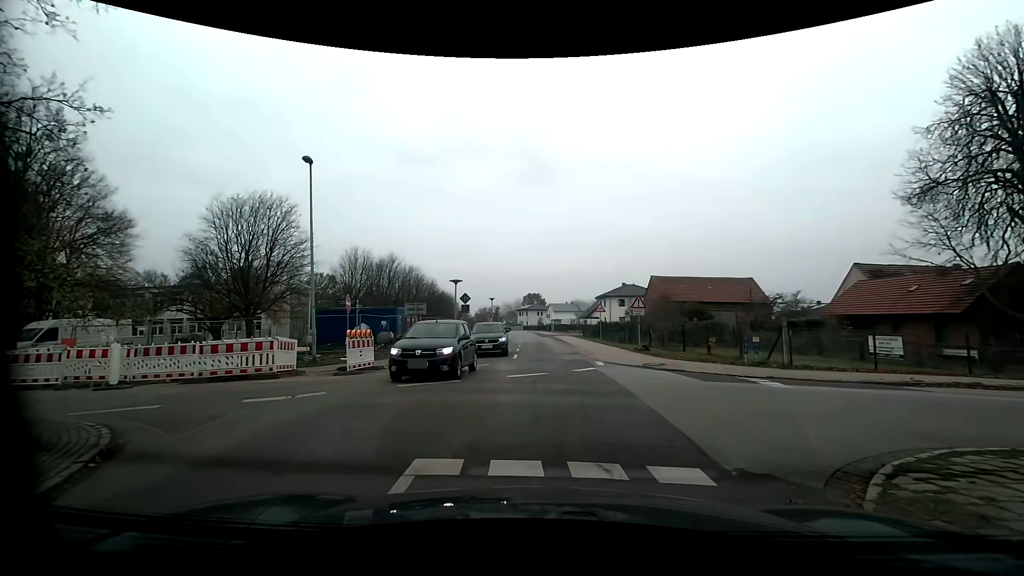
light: Day
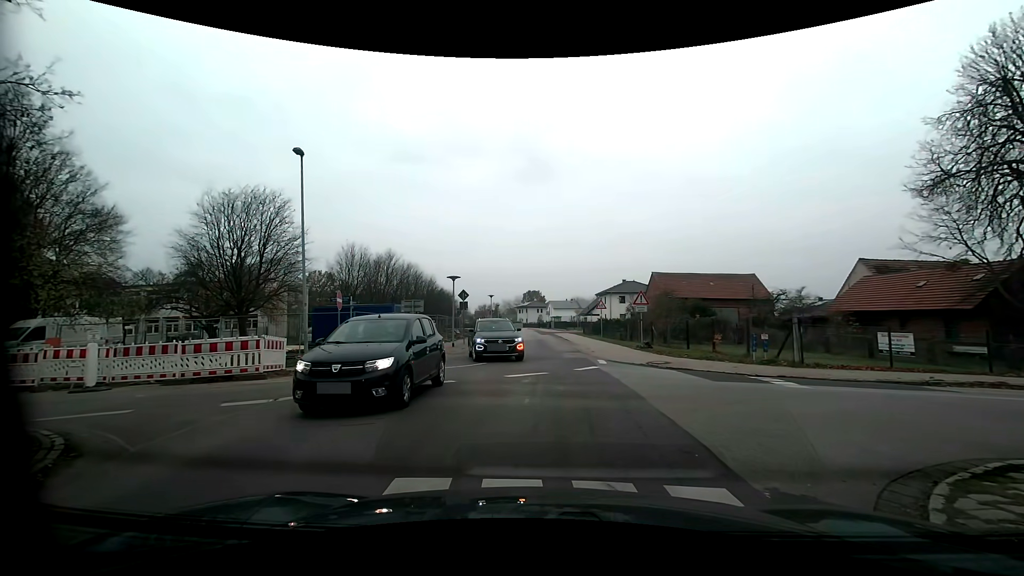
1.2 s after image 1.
(0.0, +0.6) m; 0°
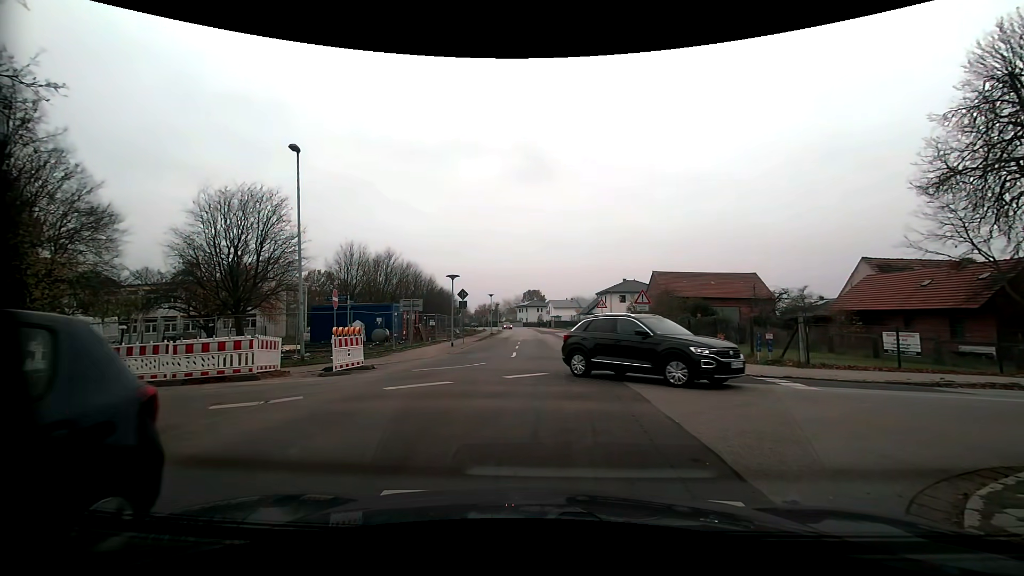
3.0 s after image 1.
(0.0, +0.3) m; 0°
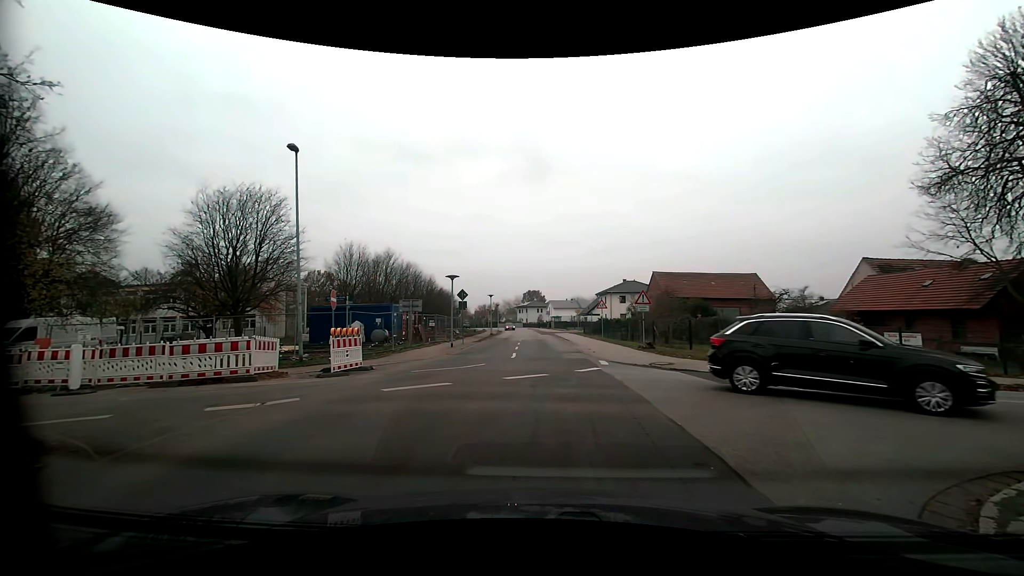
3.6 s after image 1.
(0.0, +0.1) m; 0°
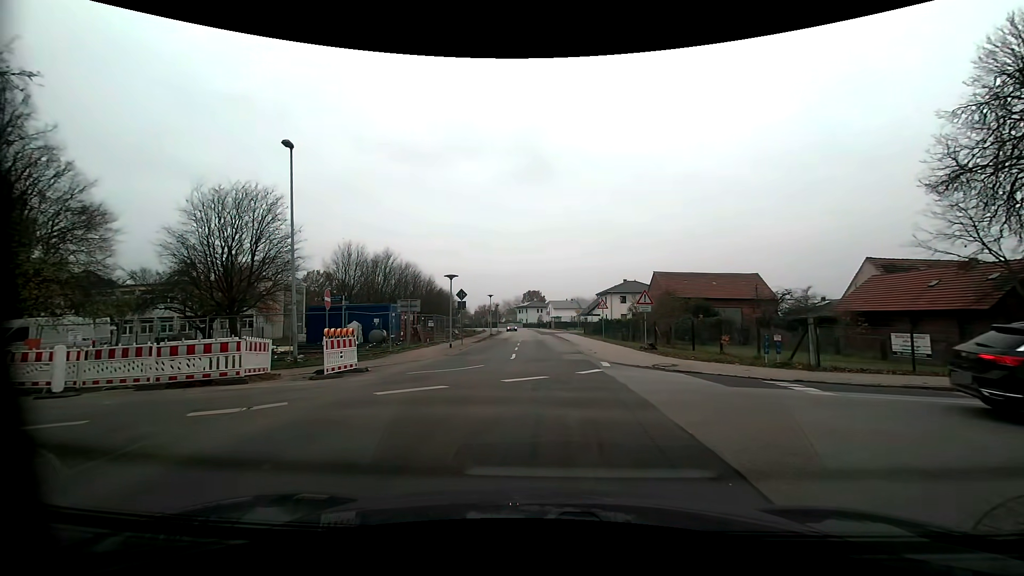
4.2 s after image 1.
(0.0, +0.6) m; 0°
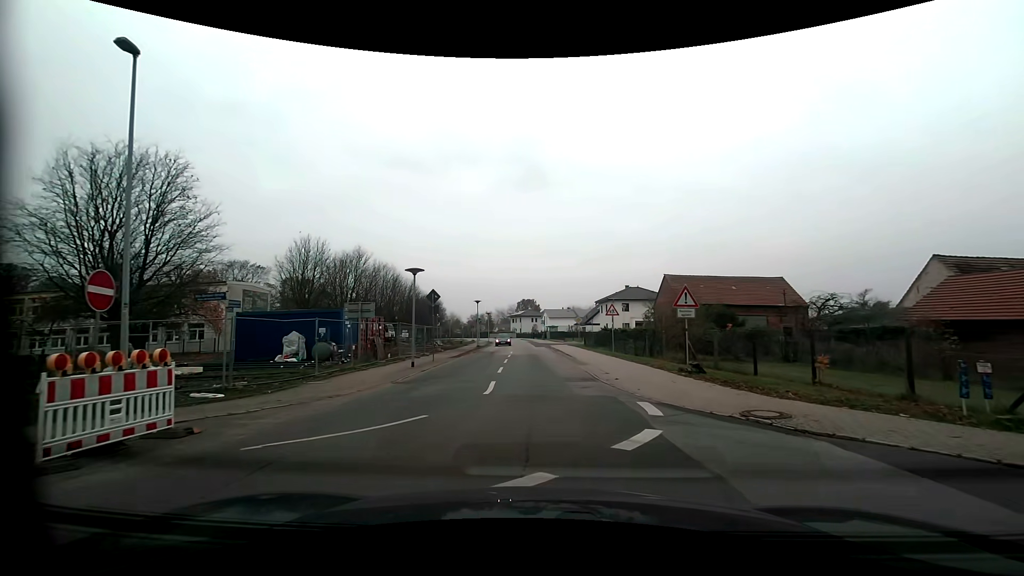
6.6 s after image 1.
(0.0, +8.4) m; 0°
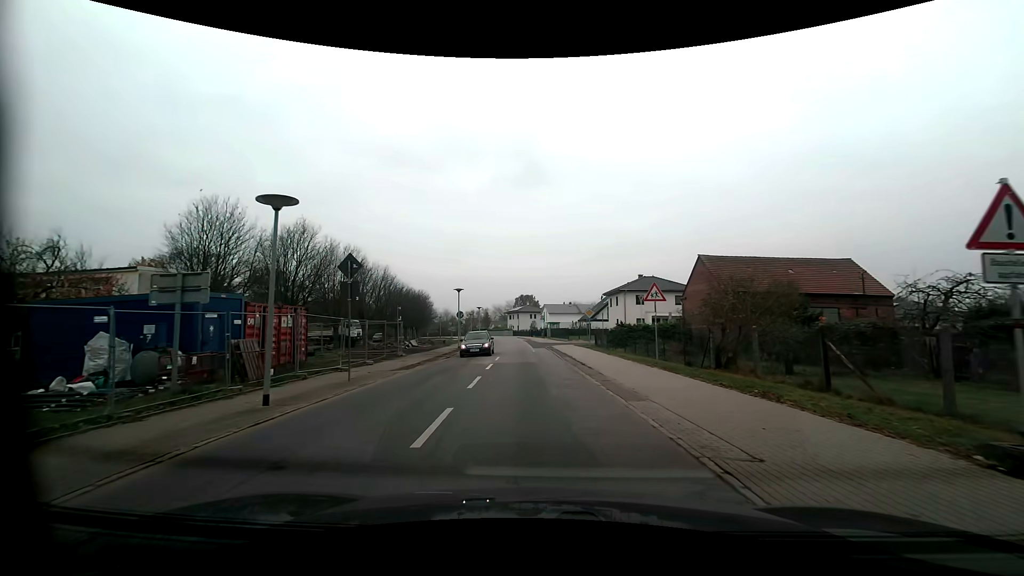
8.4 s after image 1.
(+0.2, +12.0) m; 0°
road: residential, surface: asphalt
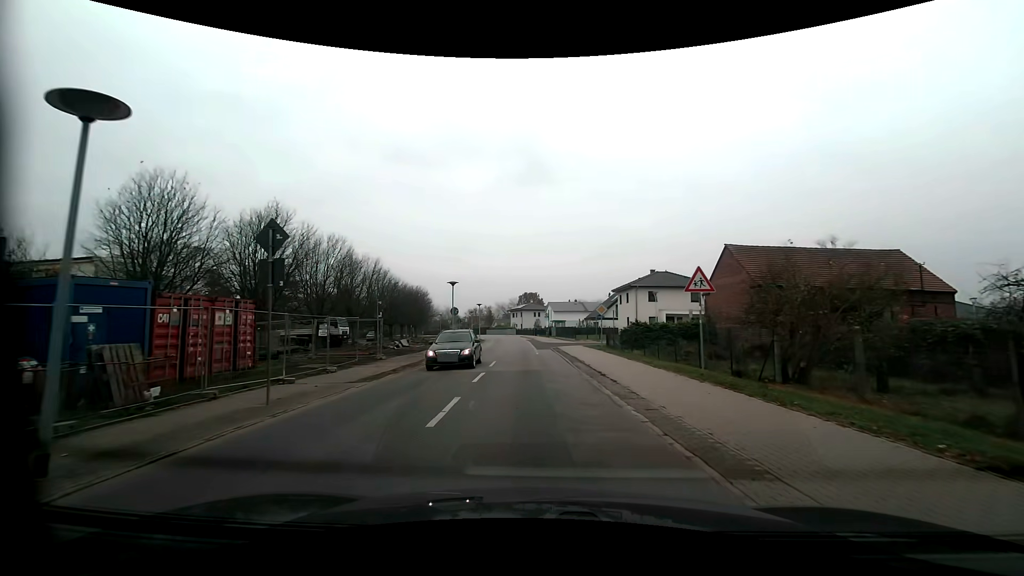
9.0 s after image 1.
(0.0, +4.8) m; -1°
(0, +10) (0, +20) (0, +30) (-1, +40) (-1, +50) (-1, +60) (-2, +70) (-3, +80) (-4, +90) (-7, +100) m
